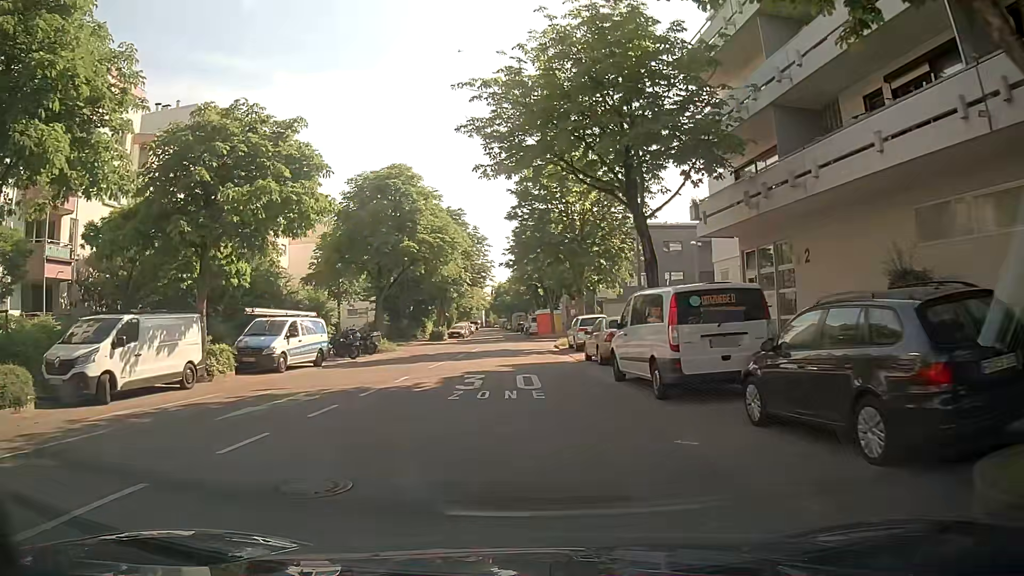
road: residential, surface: asphalt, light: Day
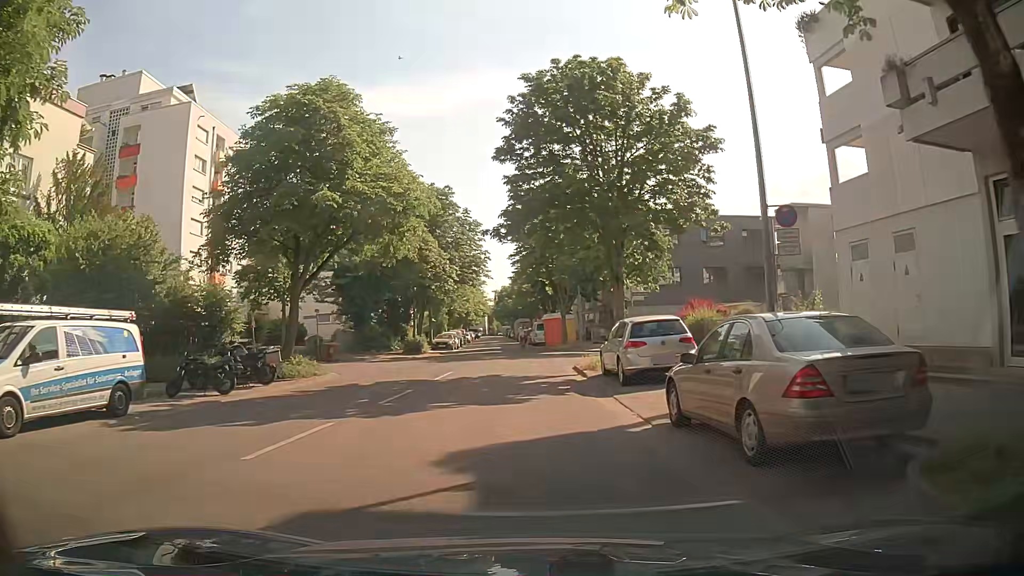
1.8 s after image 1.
(-0.1, +13.6) m; -1°
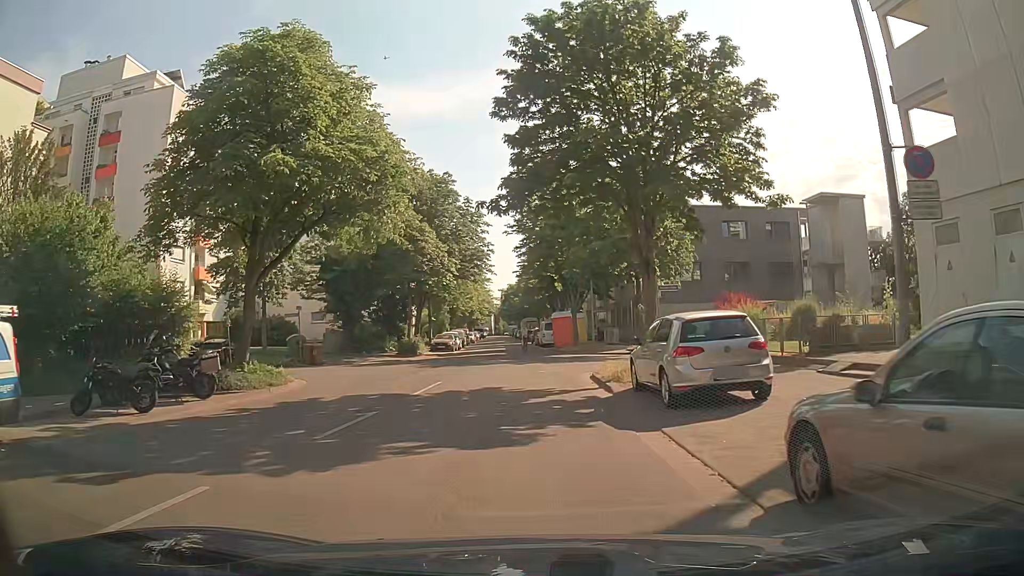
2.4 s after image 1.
(0.0, +4.3) m; 0°
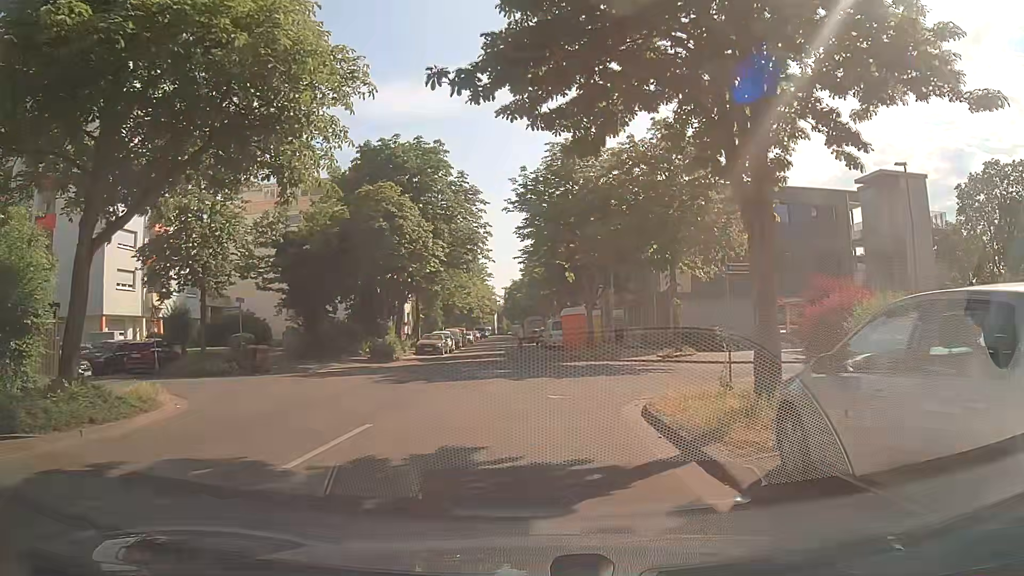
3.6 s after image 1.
(0.0, +8.0) m; -1°
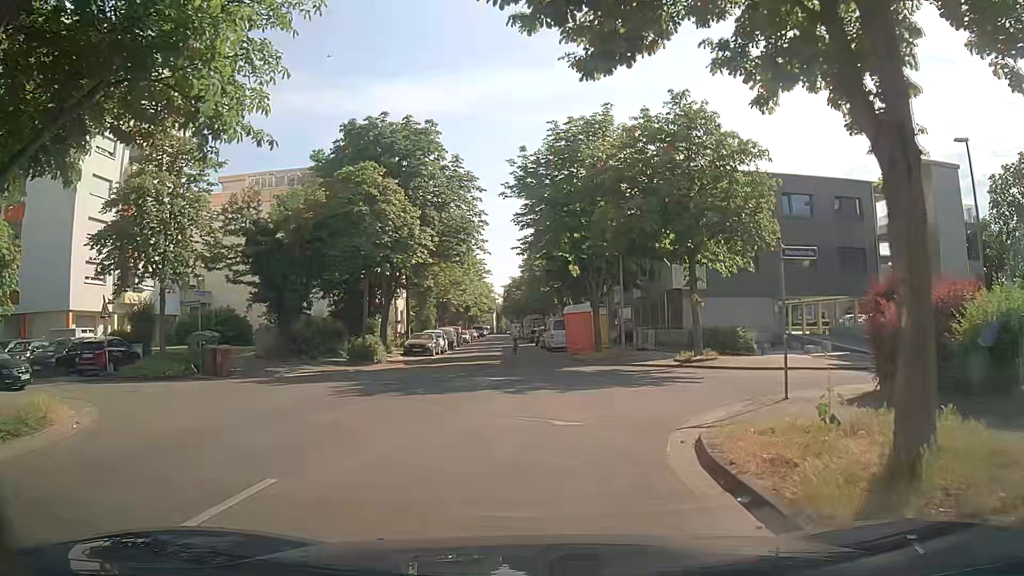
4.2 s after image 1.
(0.0, +3.6) m; +1°
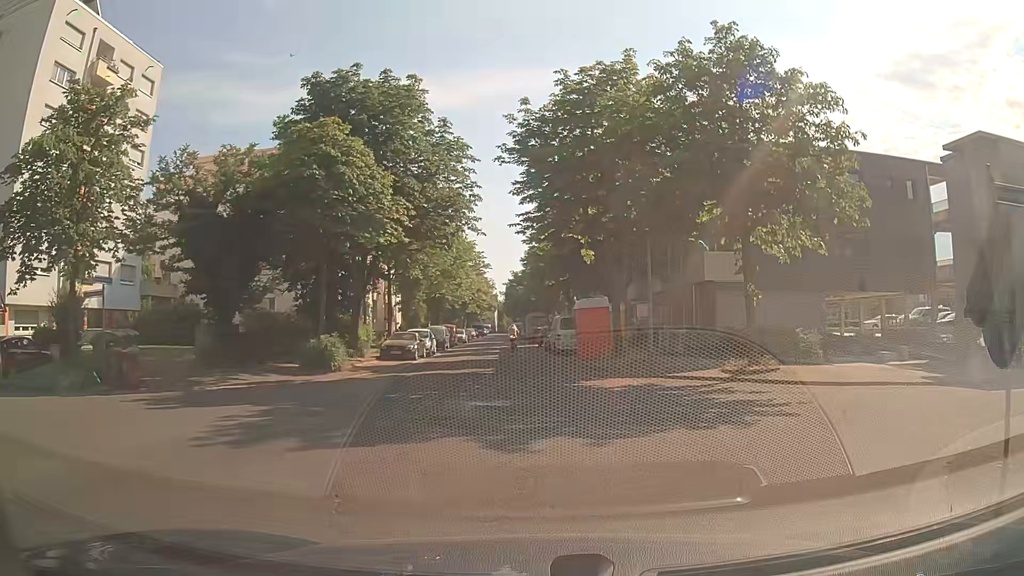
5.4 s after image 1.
(0.0, +6.2) m; 0°
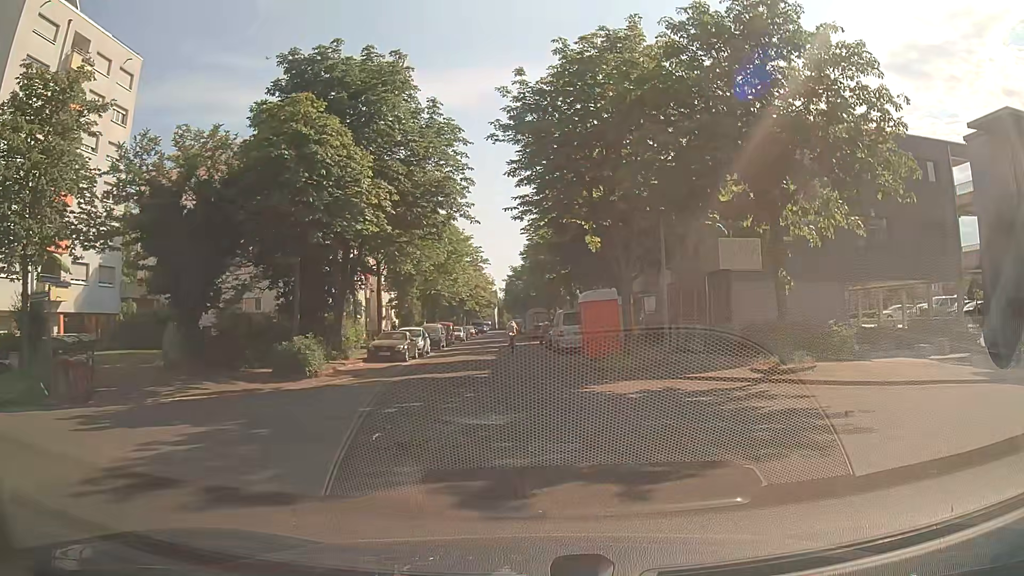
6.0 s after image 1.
(0.0, +2.5) m; 0°
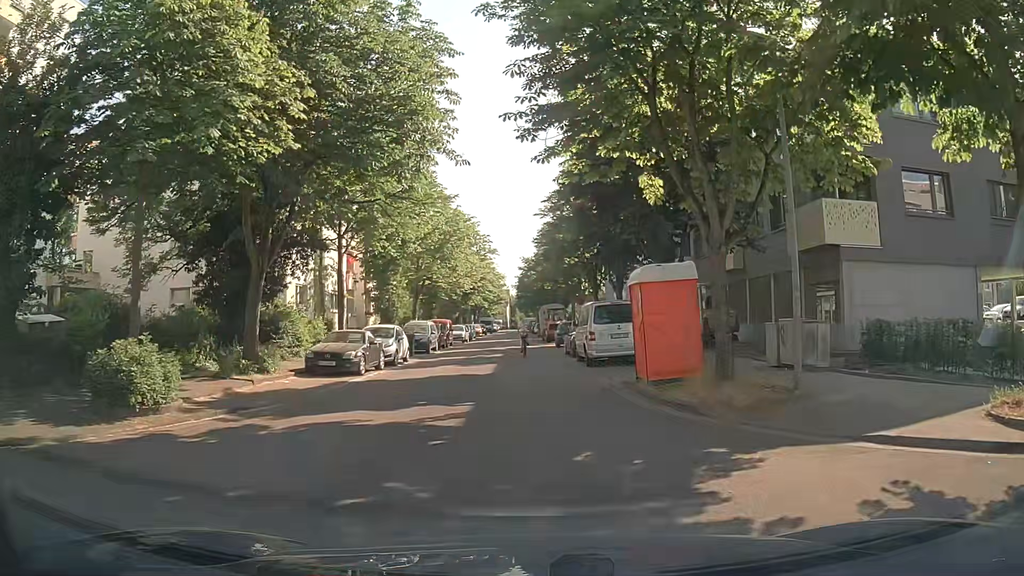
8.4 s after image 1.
(-0.2, +9.6) m; -1°
(0, +10) (-1, +20) (-1, +30) (-2, +40) (-3, +50) (-4, +60) (-3, +70) (-3, +80) (-3, +90) (-3, +100) m
